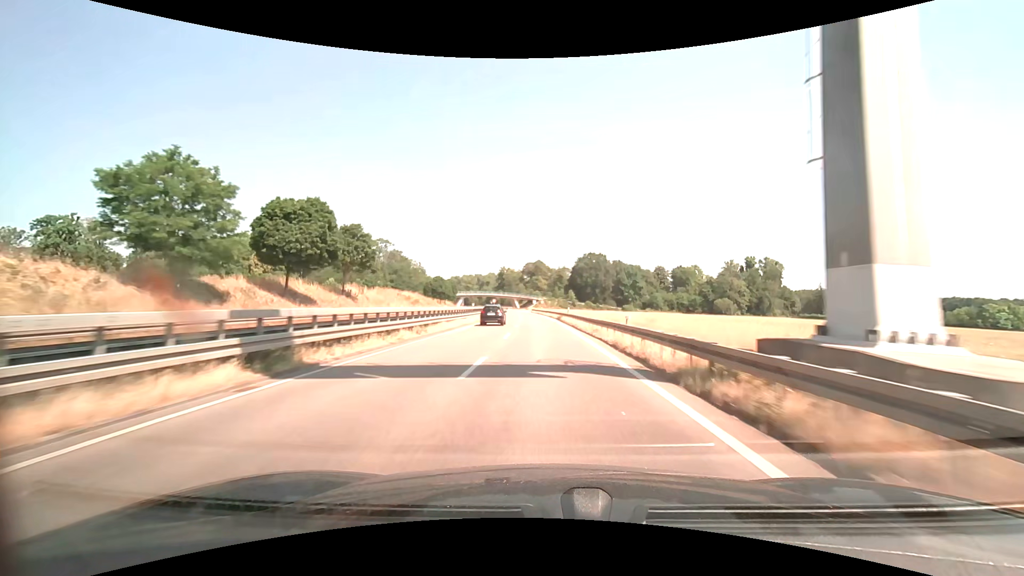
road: trunk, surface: asphalt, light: Day
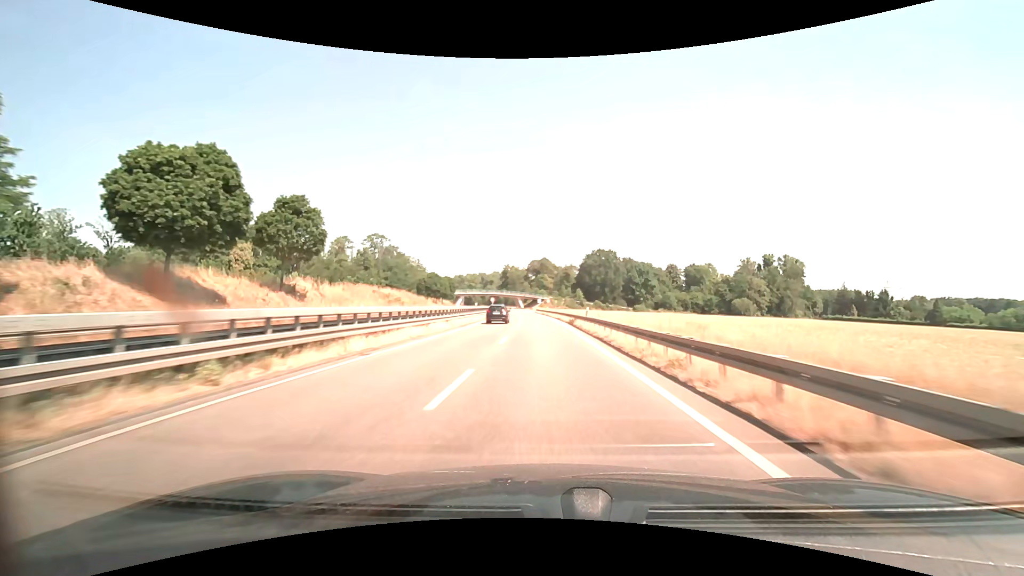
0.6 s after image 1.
(-0.1, +14.6) m; -1°
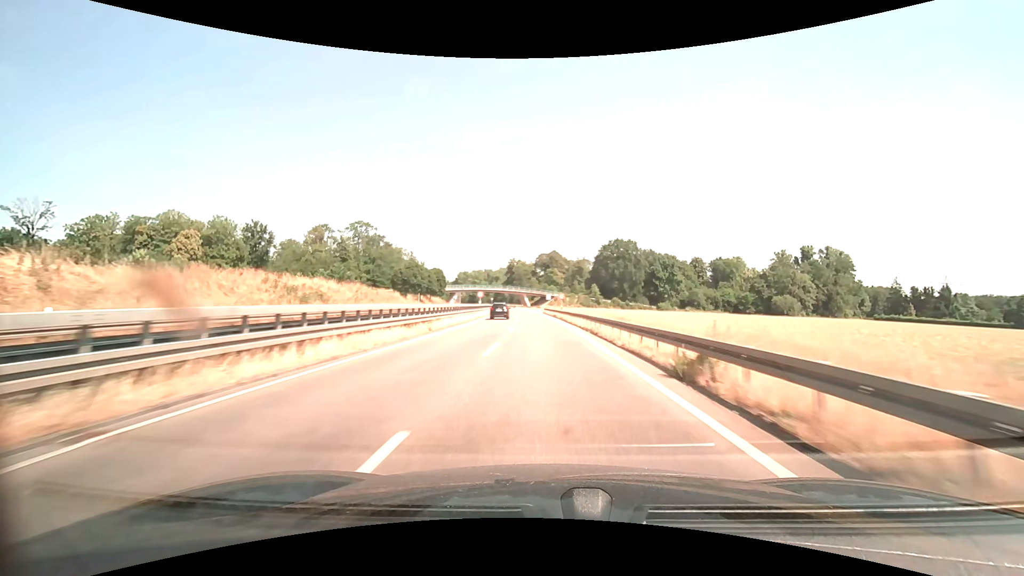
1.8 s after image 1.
(-0.3, +28.9) m; -1°
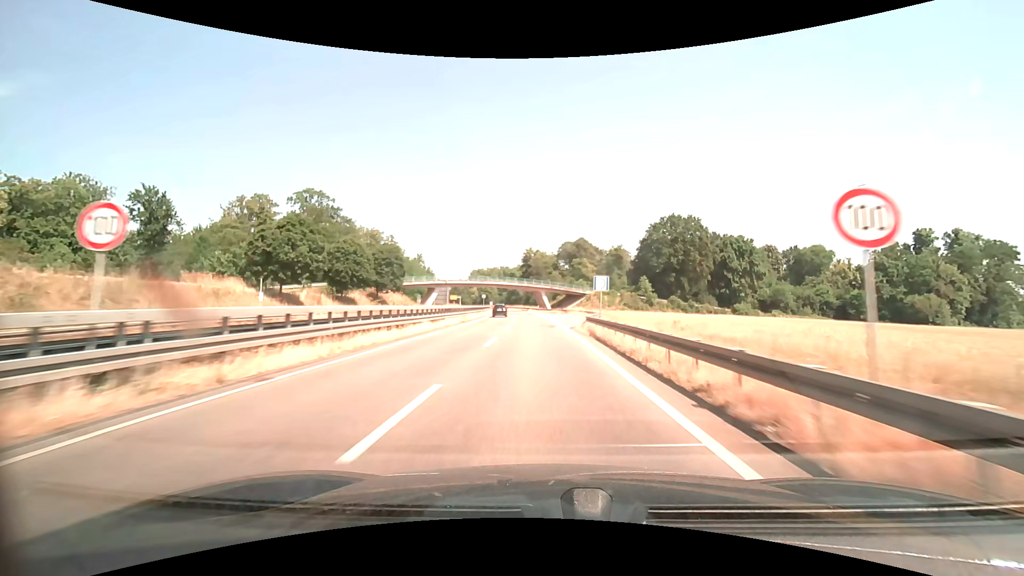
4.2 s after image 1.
(-1.1, +56.4) m; -2°
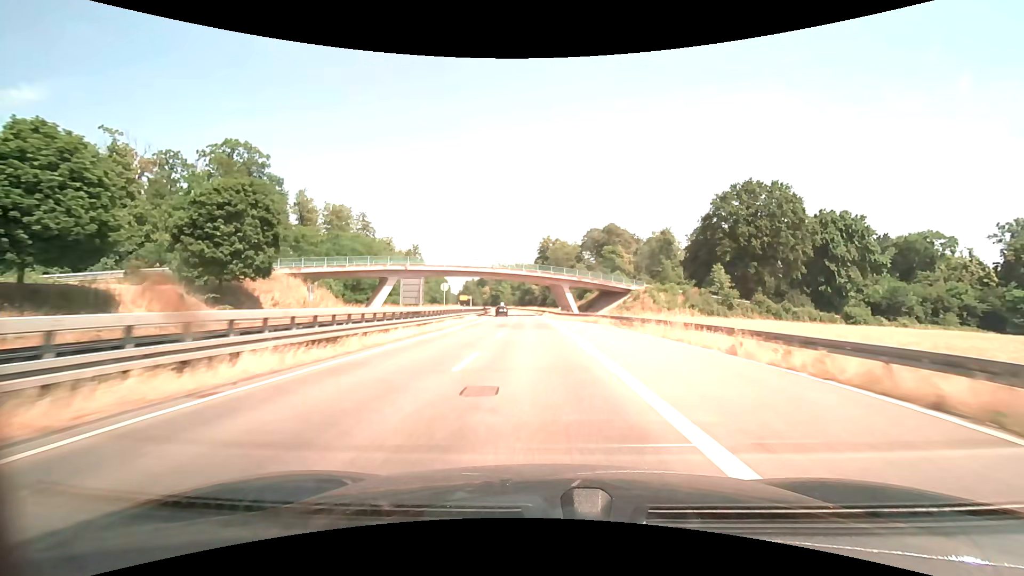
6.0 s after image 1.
(-0.8, +41.4) m; -2°
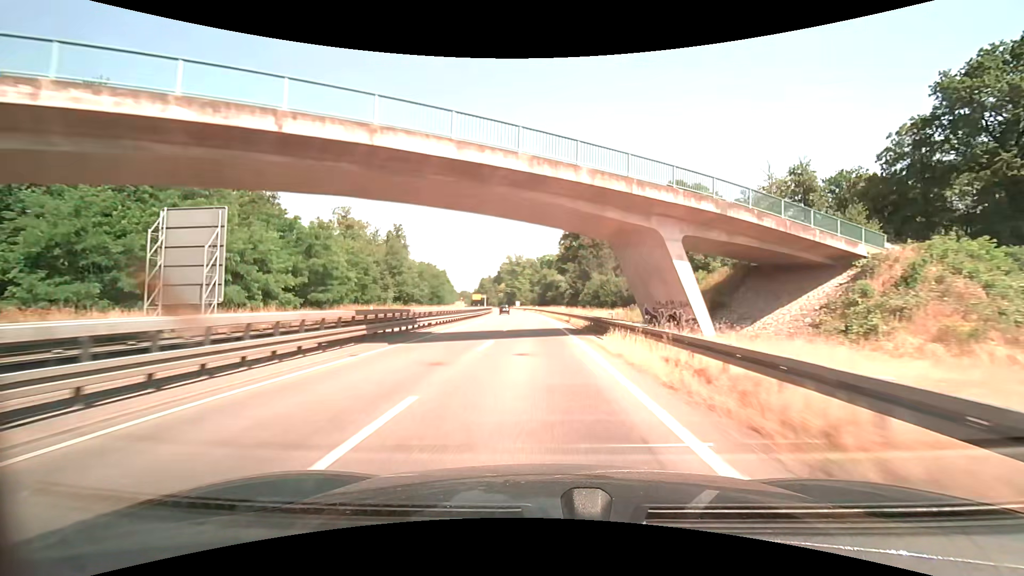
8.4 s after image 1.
(-1.4, +54.6) m; -3°
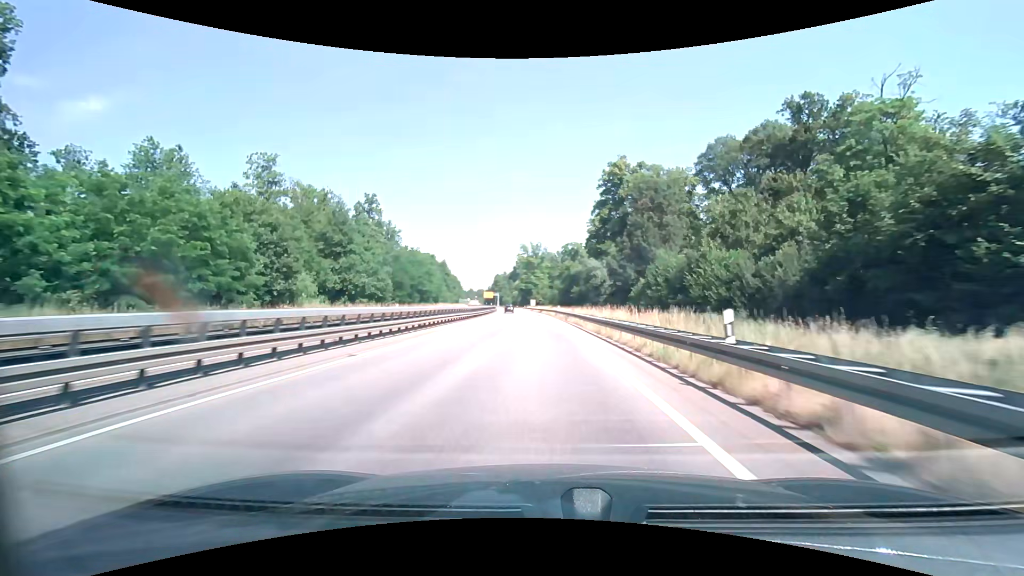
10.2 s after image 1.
(-0.8, +40.6) m; -2°
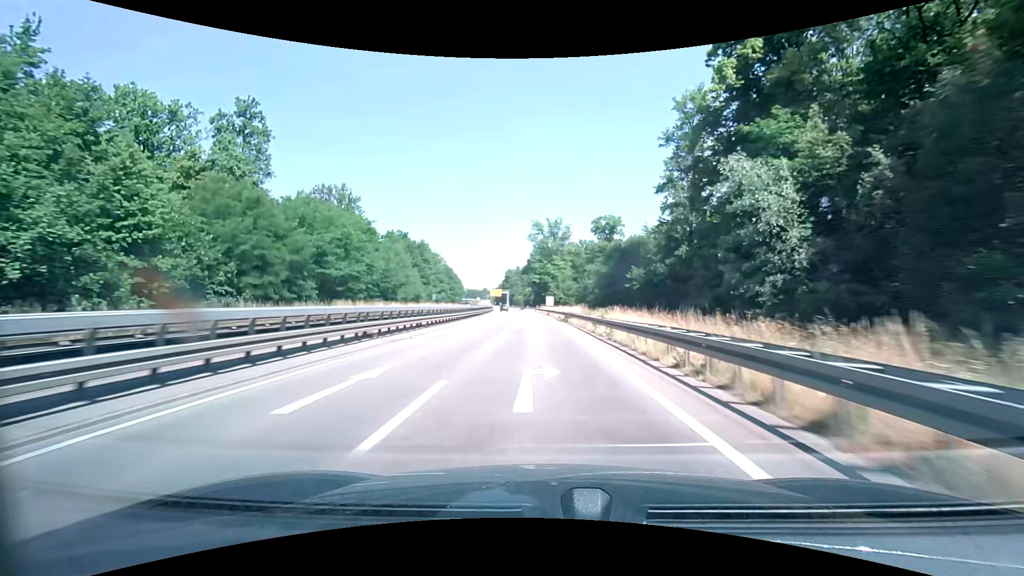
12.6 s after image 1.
(-1.0, +53.6) m; -2°
(0, +10) (0, +20) (0, +30) (-1, +40) (-1, +50) (-1, +60) (-2, +70) (-2, +80) (-3, +90) (-4, +100) m
